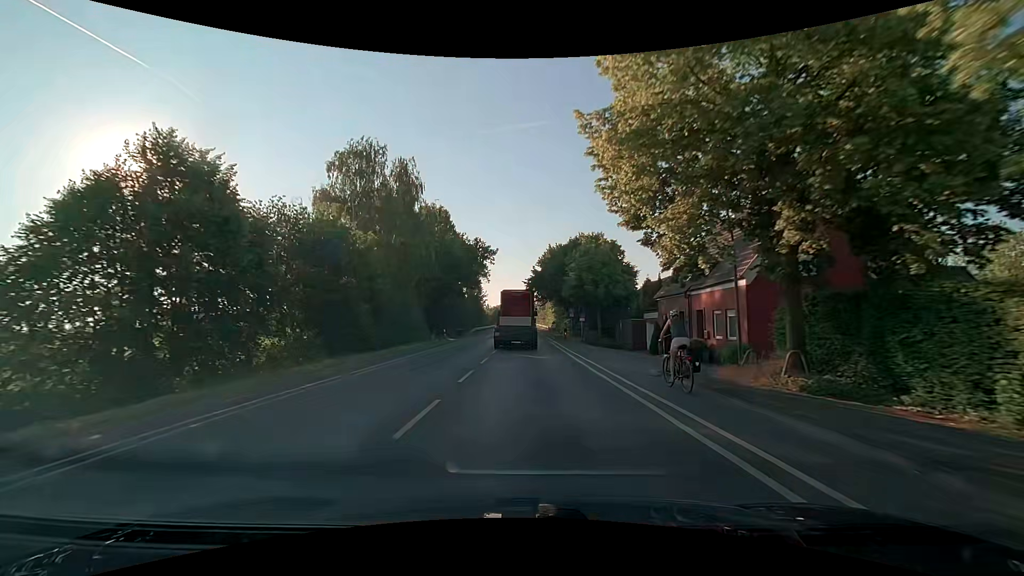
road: secondary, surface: asphalt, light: Day
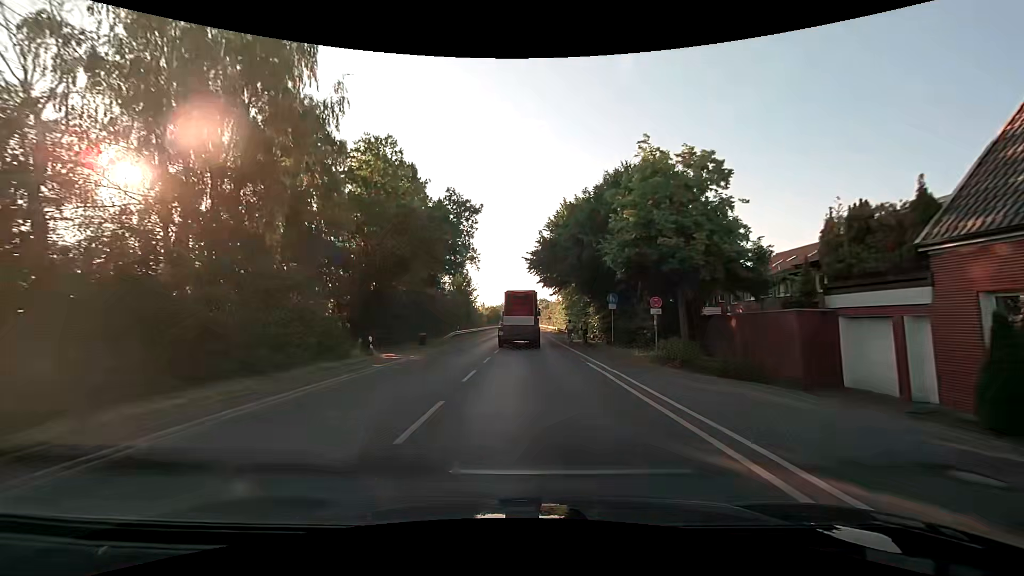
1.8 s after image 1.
(+0.3, +24.1) m; +1°
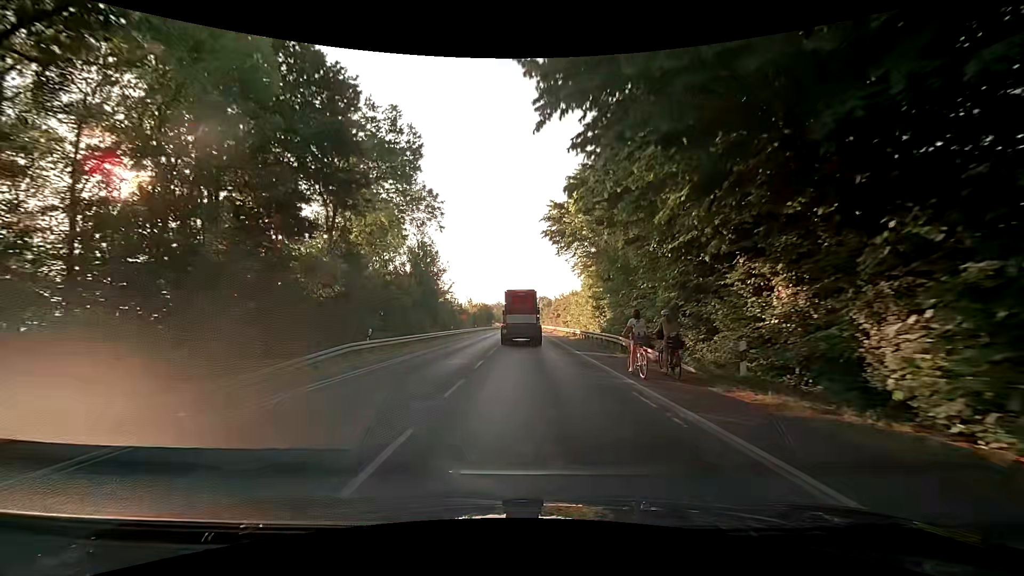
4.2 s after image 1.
(-0.1, +32.2) m; +1°
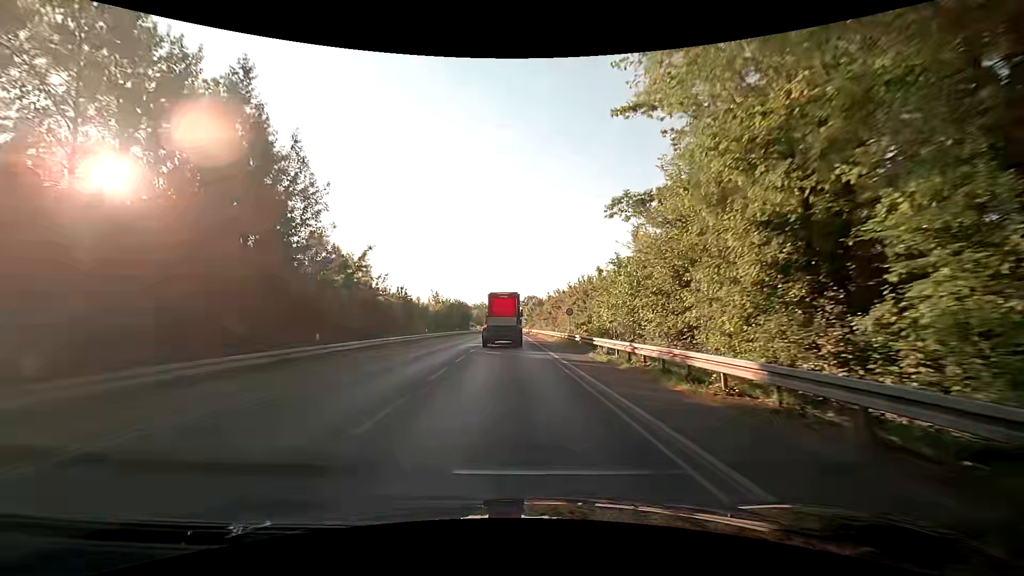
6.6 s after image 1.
(-0.2, +33.1) m; 0°
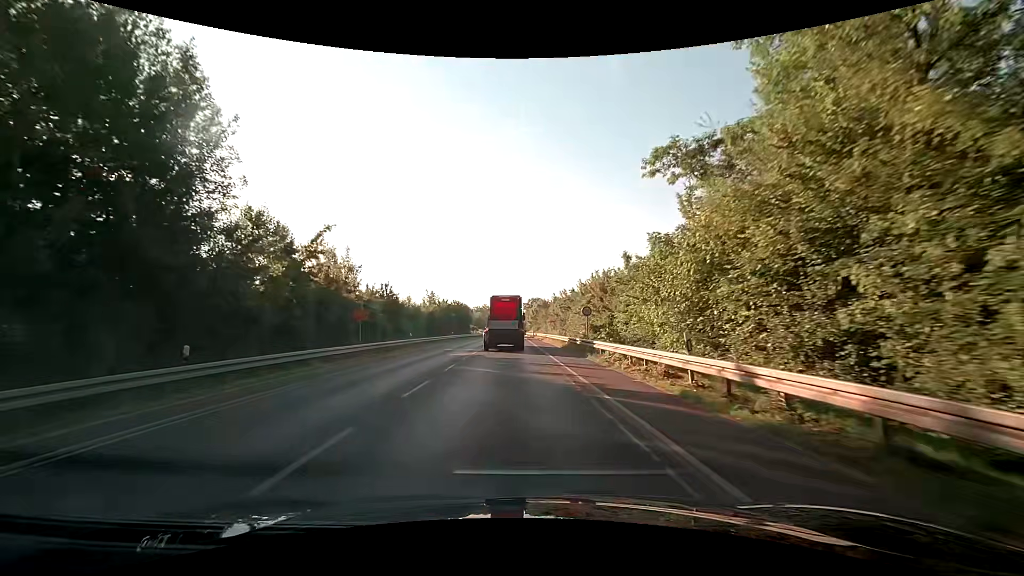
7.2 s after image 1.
(0.0, +8.6) m; 0°
